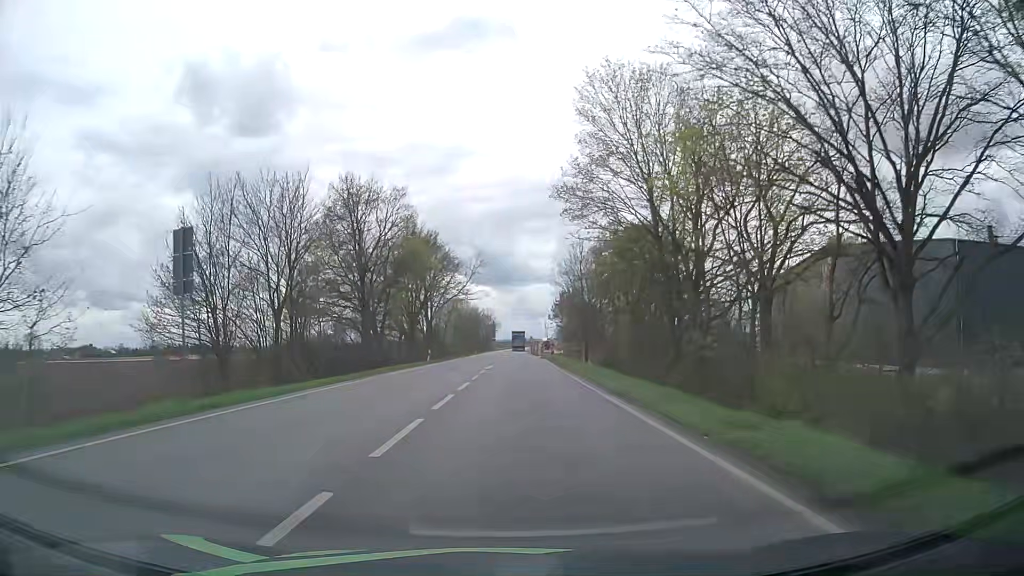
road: primary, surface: asphalt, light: Day
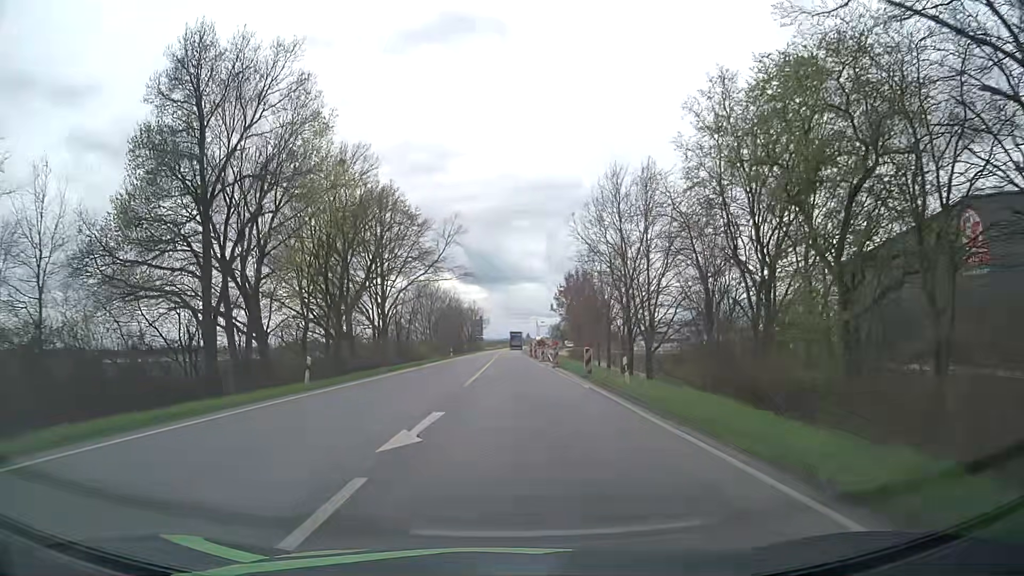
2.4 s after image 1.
(+0.3, +29.4) m; +1°
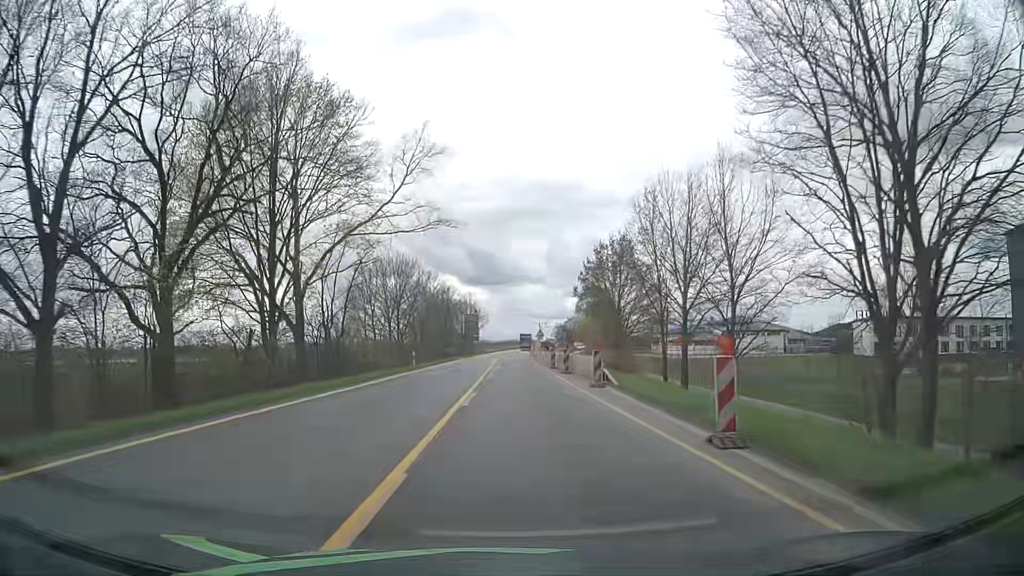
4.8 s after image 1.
(-0.1, +30.2) m; 0°
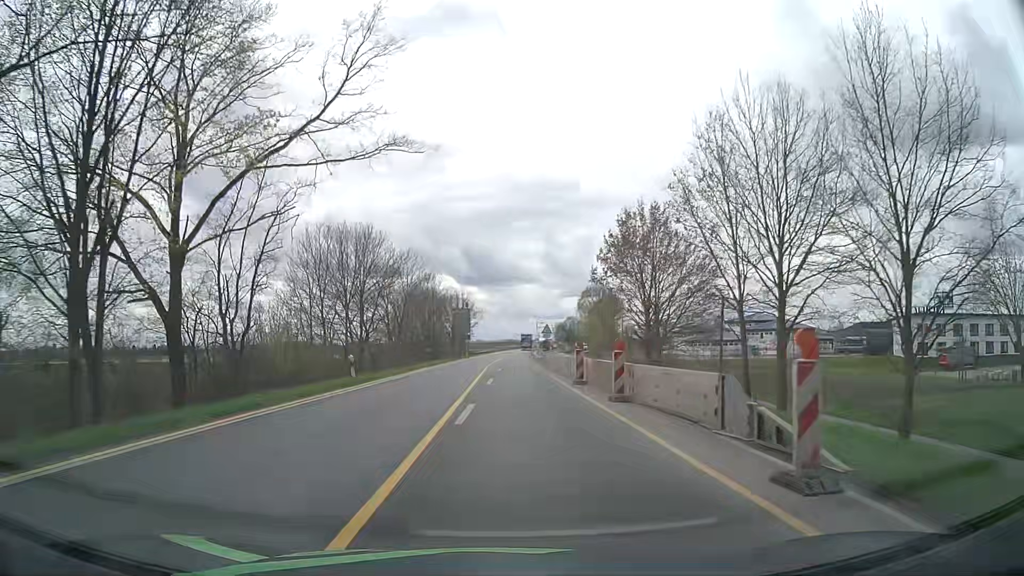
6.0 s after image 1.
(+0.1, +15.8) m; +1°
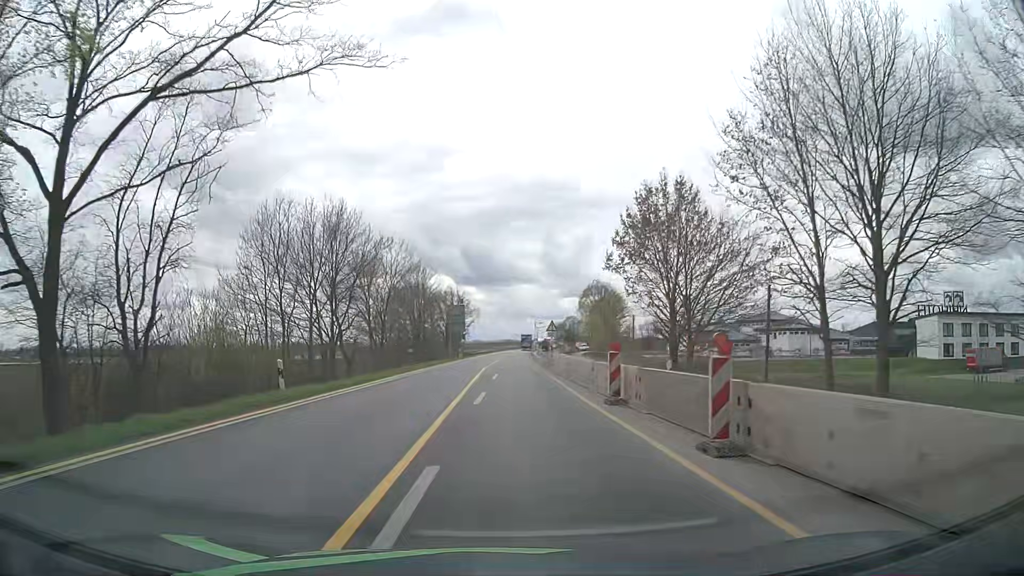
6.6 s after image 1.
(-0.1, +8.0) m; -1°
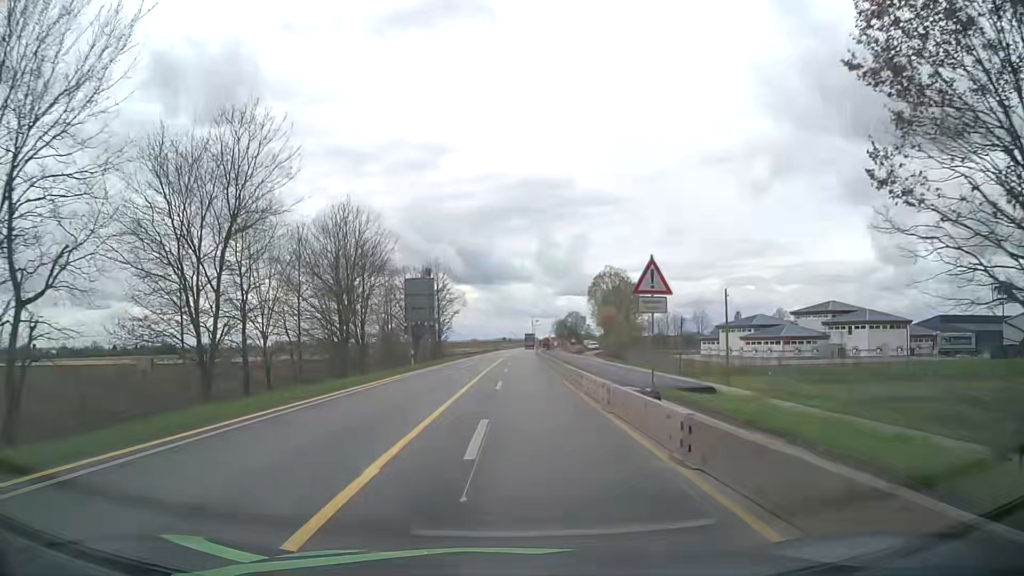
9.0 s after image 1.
(+0.2, +31.8) m; +1°
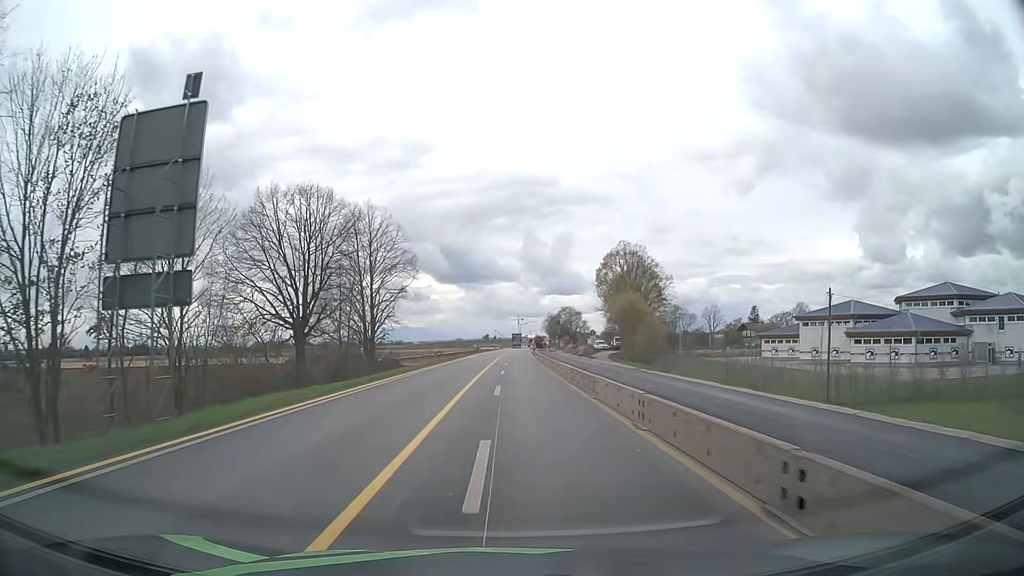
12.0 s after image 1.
(+0.1, +38.8) m; +1°
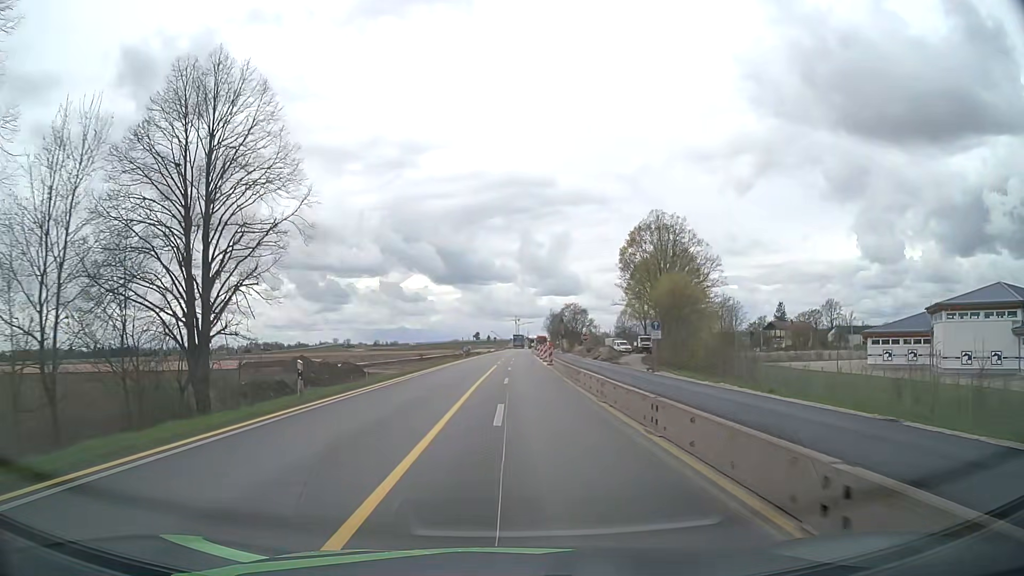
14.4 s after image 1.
(0.0, +30.6) m; 0°
(0, +10) (0, +20) (0, +30) (0, +40) (+1, +50) (+1, +60) (+1, +70) (+1, +80) (+2, +90) (+2, +100) m
